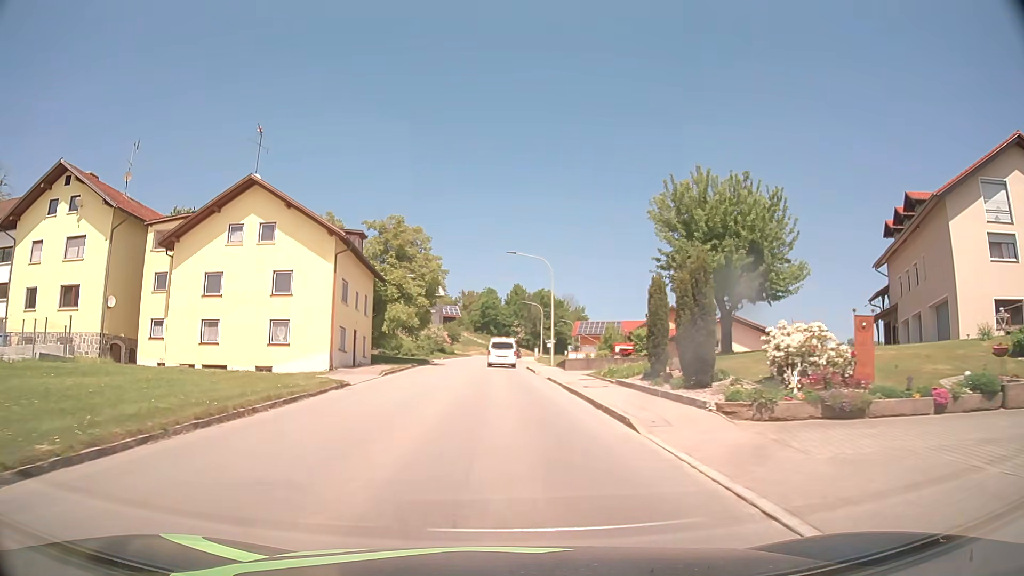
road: tertiary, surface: asphalt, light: Day
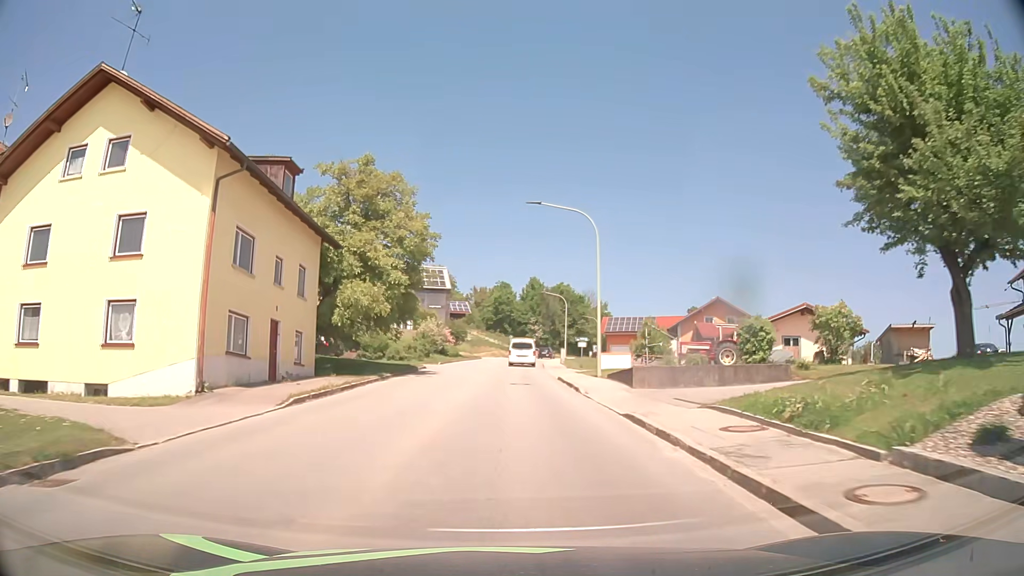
(-0.3, +15.2) m; -1°
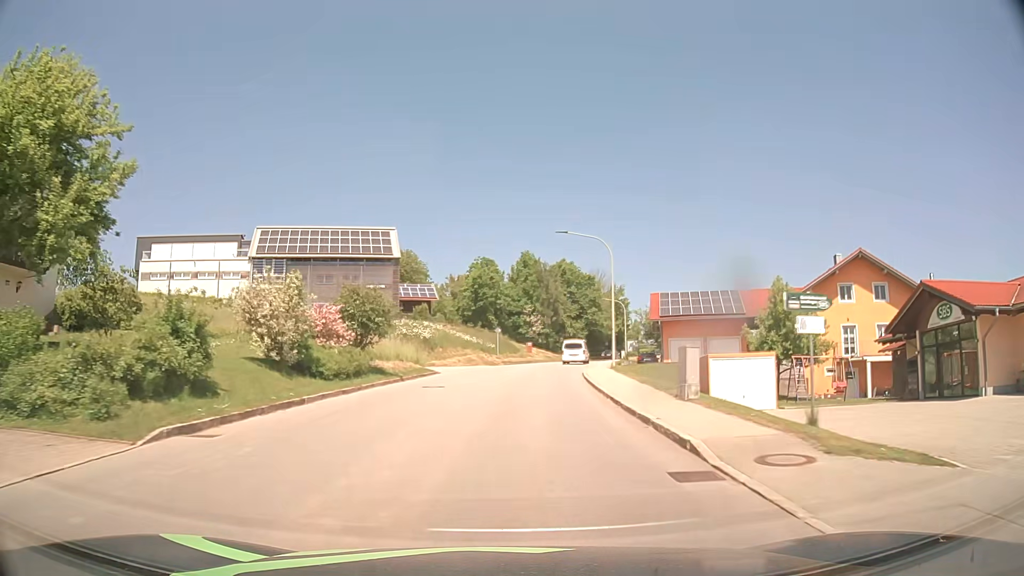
(+0.1, +38.1) m; +1°
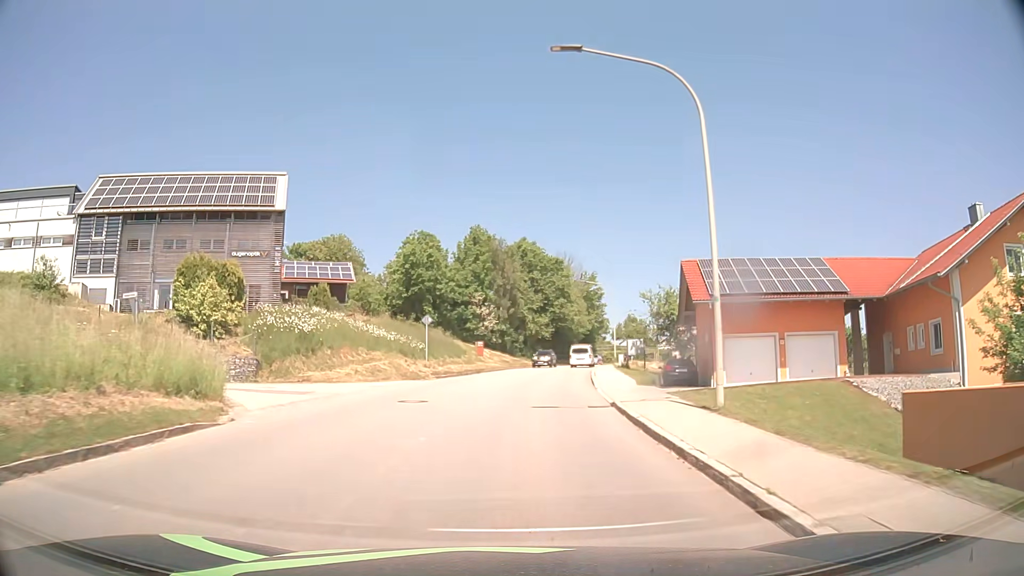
(+0.7, +22.8) m; +4°
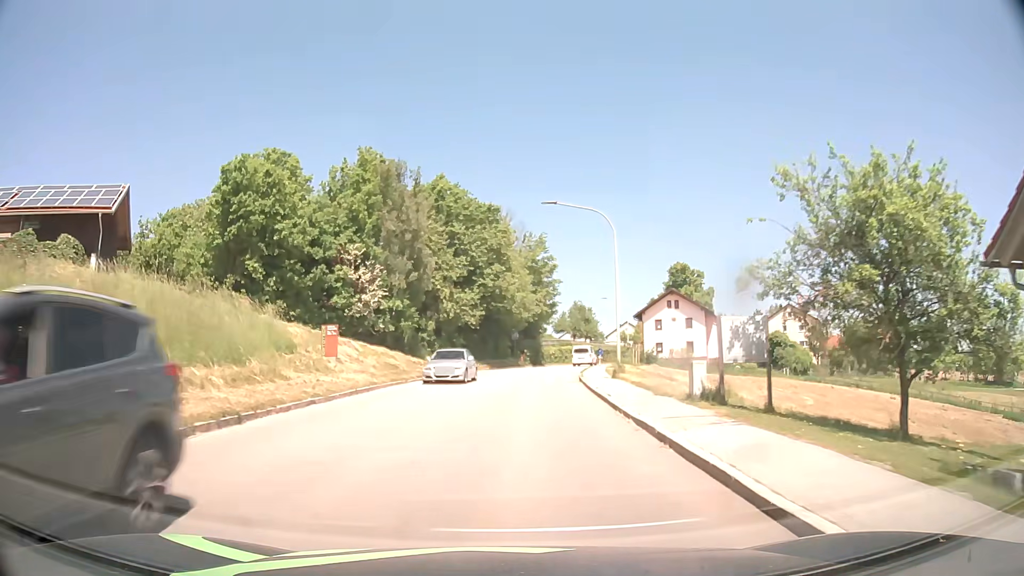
(+1.7, +30.4) m; +7°
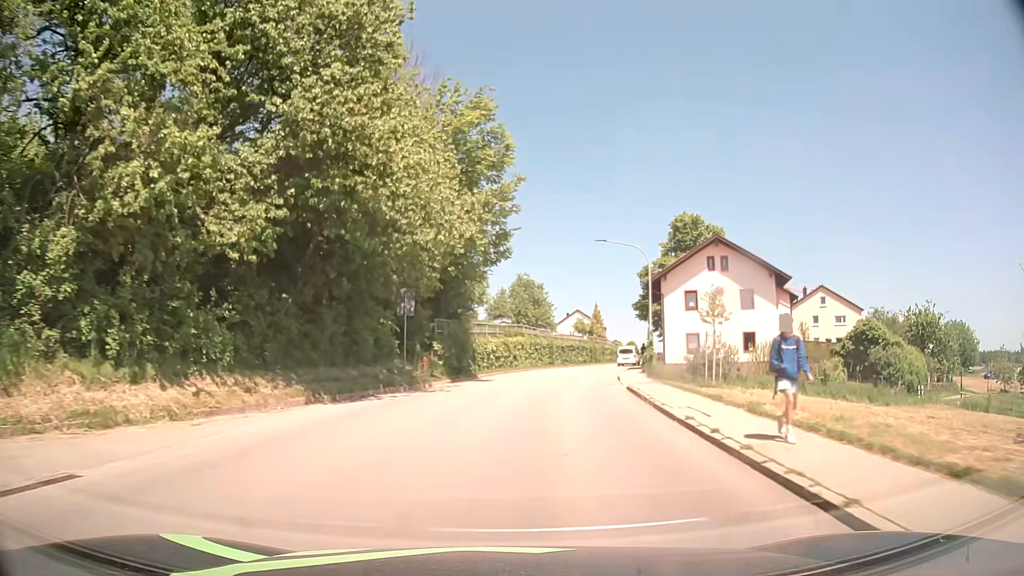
(+1.6, +38.4) m; +6°
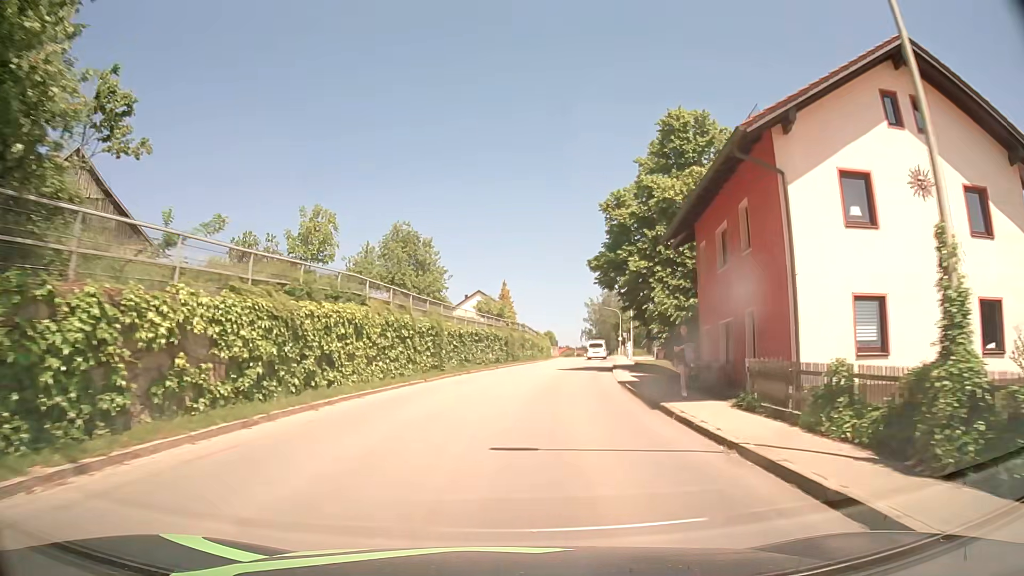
(+2.2, +30.6) m; +9°
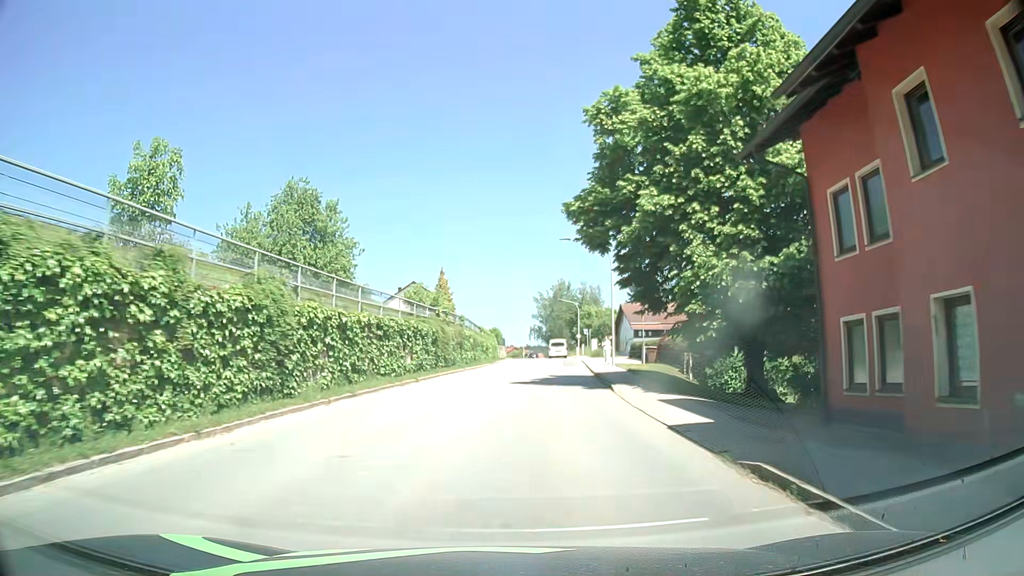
(+0.6, +15.3) m; +5°
(0, +10) (+1, +20) (+1, +30) (+2, +40) (+3, +50) (+4, +60) (+5, +70) (+6, +80) (+6, +90) (+6, +100) m
